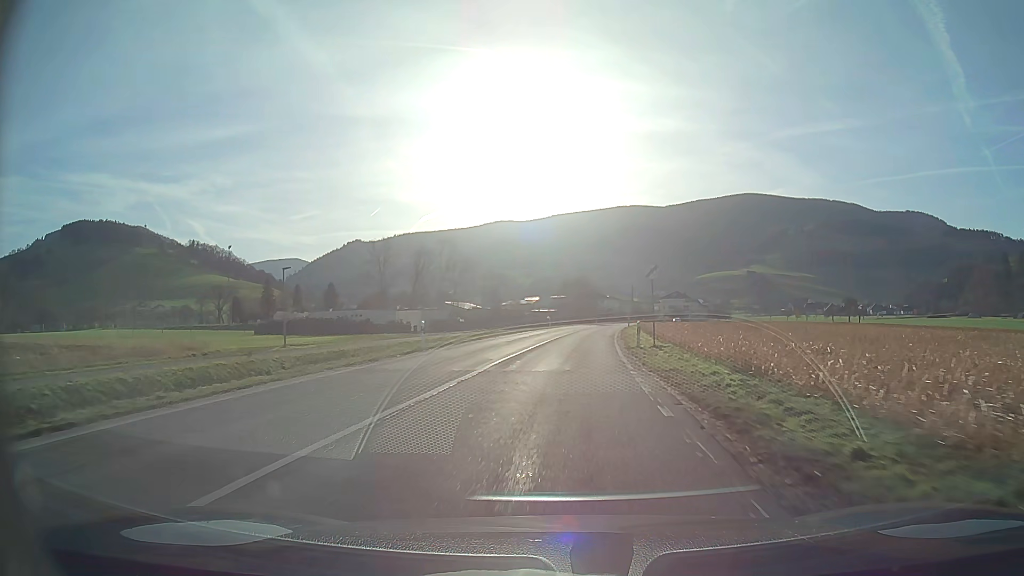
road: secondary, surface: asphalt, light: Day
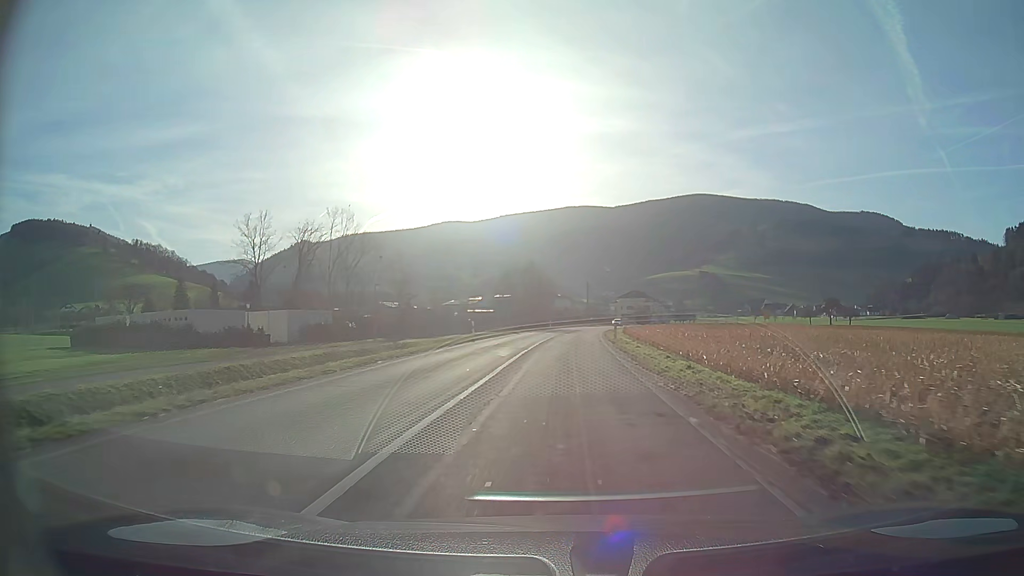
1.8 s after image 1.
(+1.0, +31.1) m; +4°
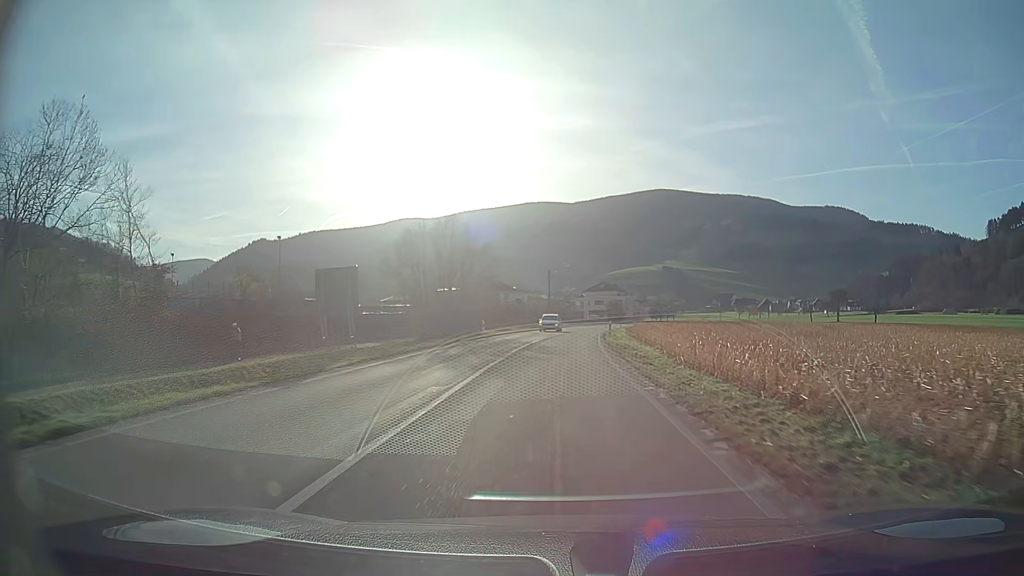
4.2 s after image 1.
(+1.3, +41.8) m; +3°
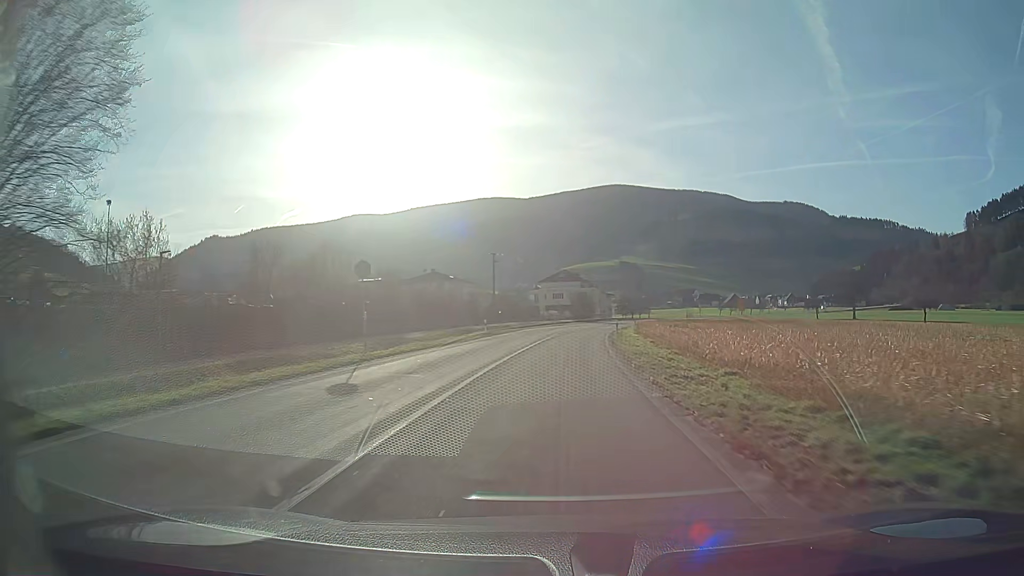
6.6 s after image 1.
(+1.4, +43.5) m; +4°
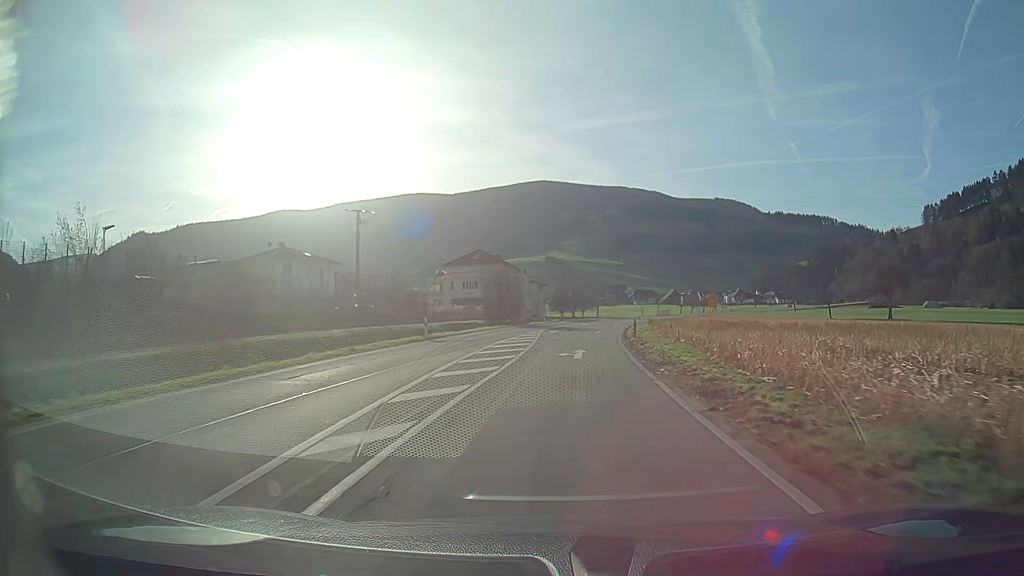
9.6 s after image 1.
(+2.7, +55.2) m; +6°
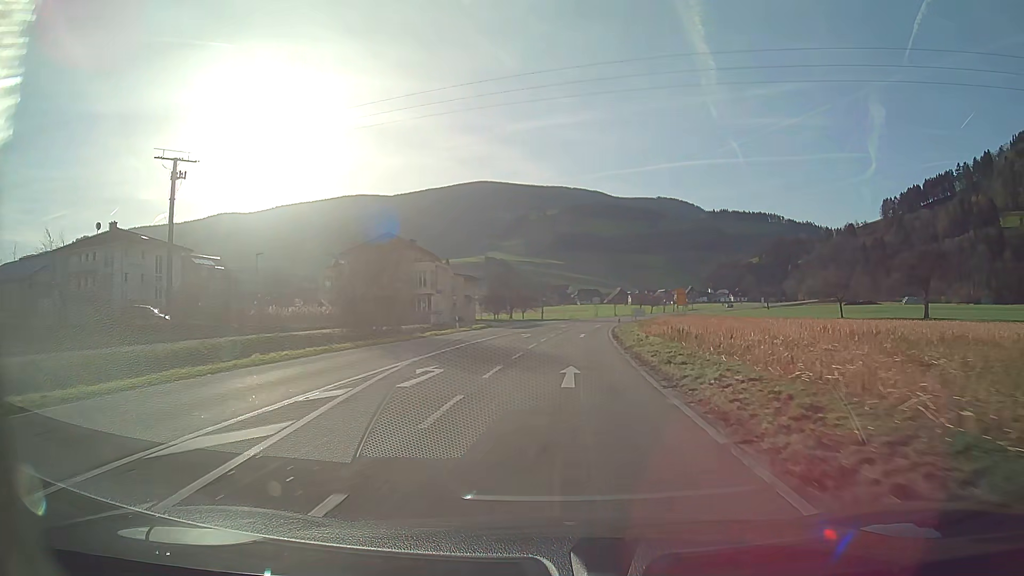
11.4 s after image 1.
(+1.4, +32.6) m; +5°
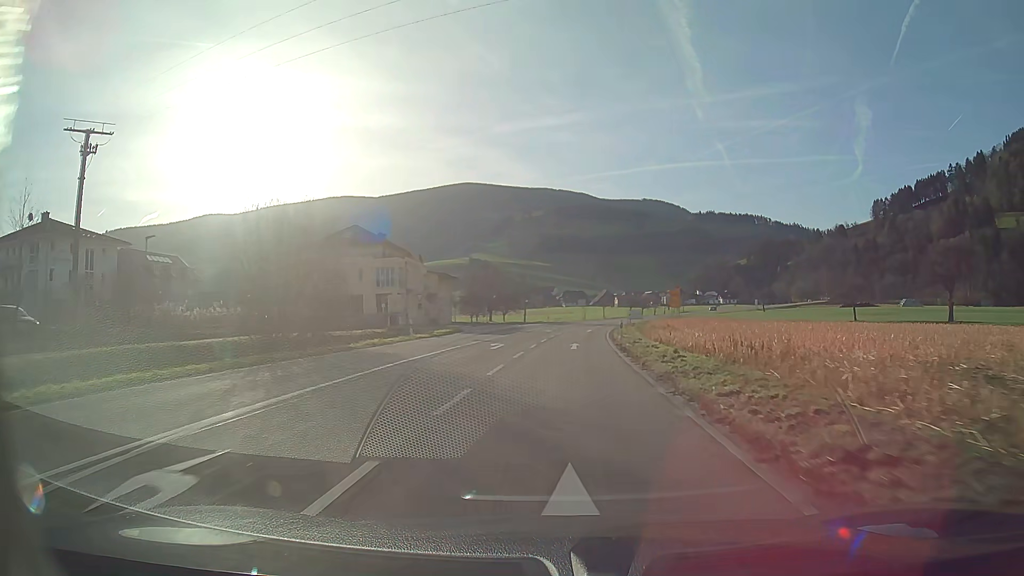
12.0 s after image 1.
(+0.1, +10.9) m; +1°
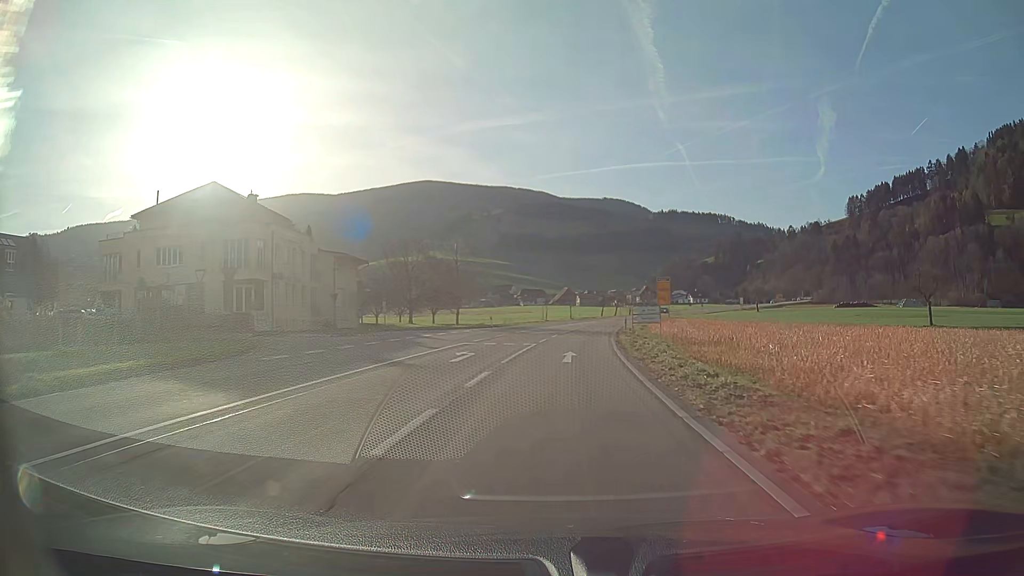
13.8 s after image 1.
(+1.0, +32.7) m; +4°
